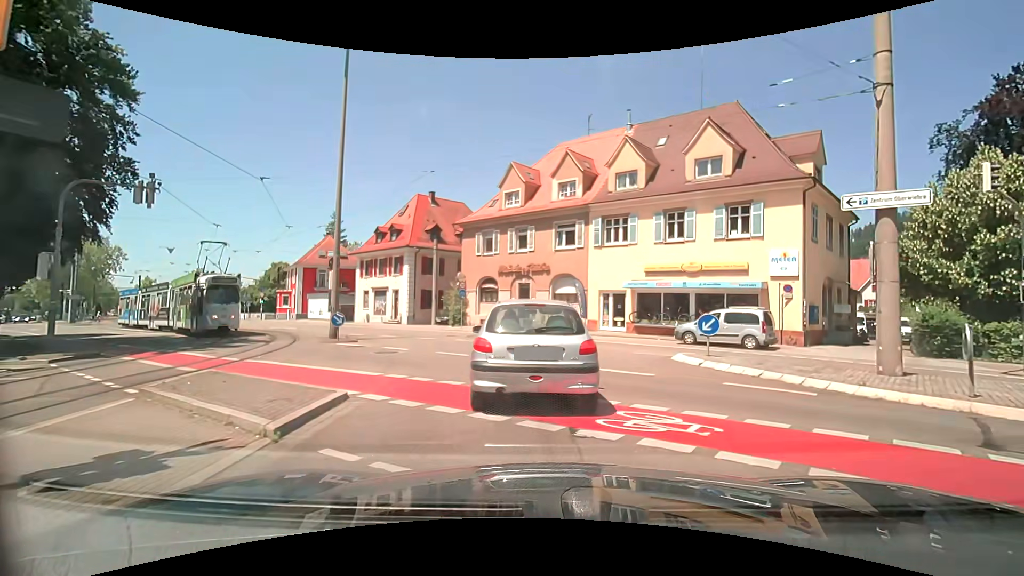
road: tertiary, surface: asphalt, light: Day
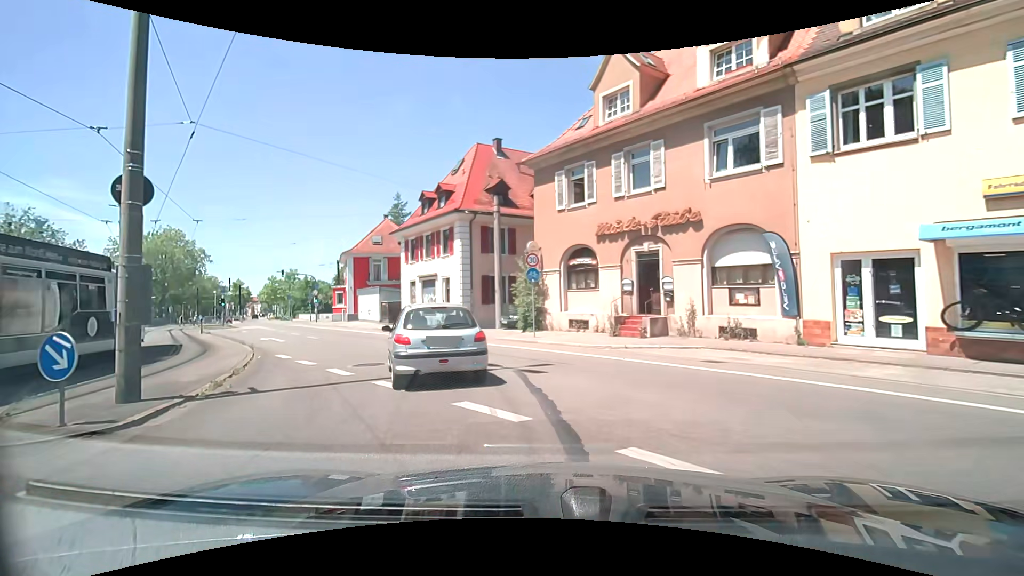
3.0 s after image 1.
(-1.0, +16.3) m; -11°
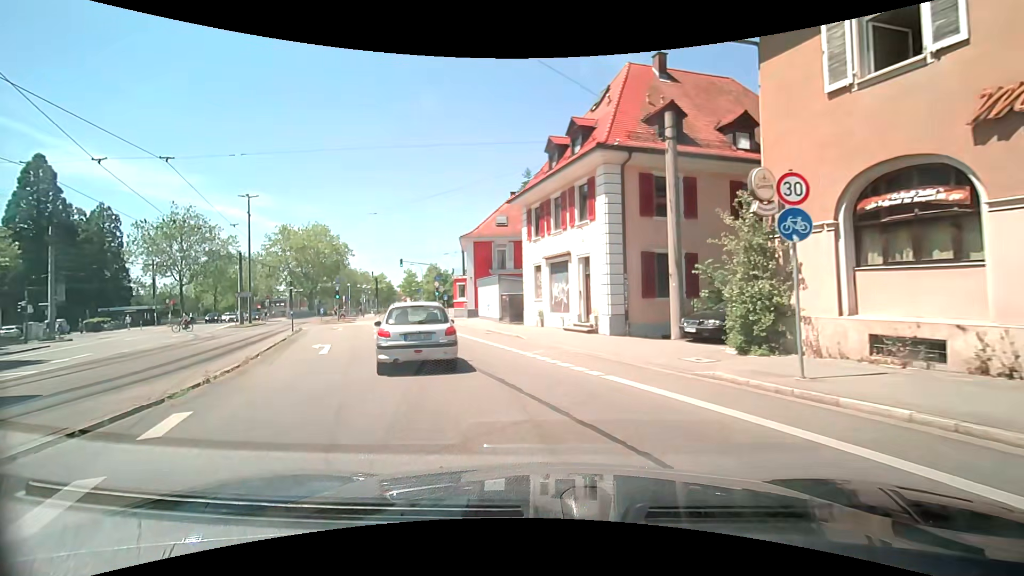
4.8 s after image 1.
(-1.5, +11.2) m; -15°
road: secondary
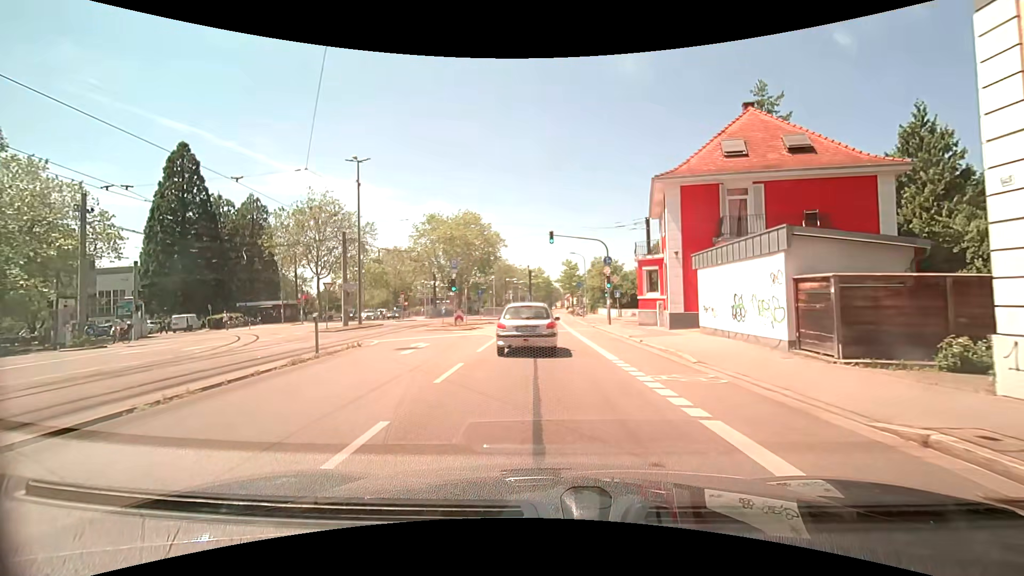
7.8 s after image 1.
(-4.3, +19.1) m; -18°
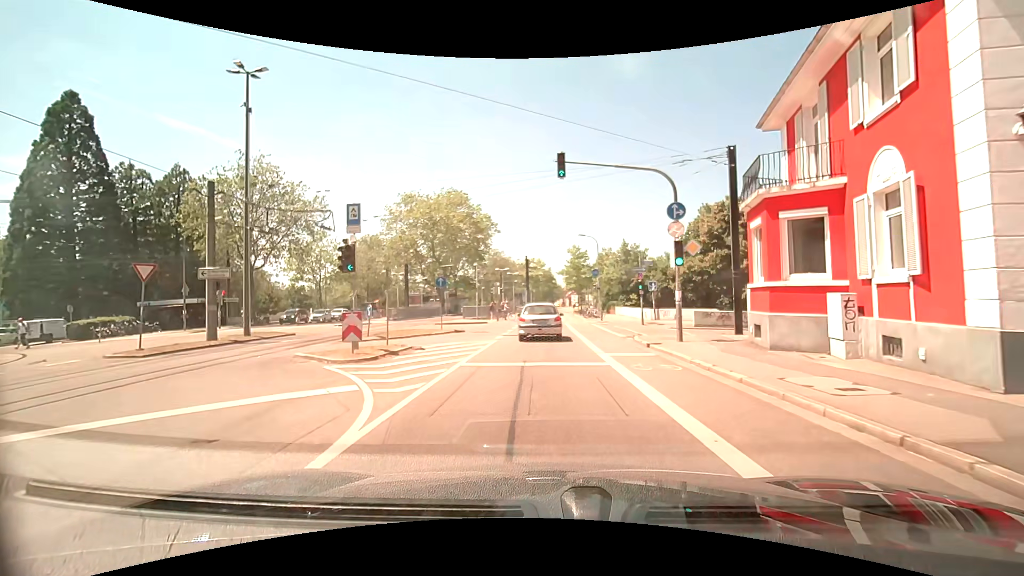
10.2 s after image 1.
(-0.4, +16.7) m; -1°
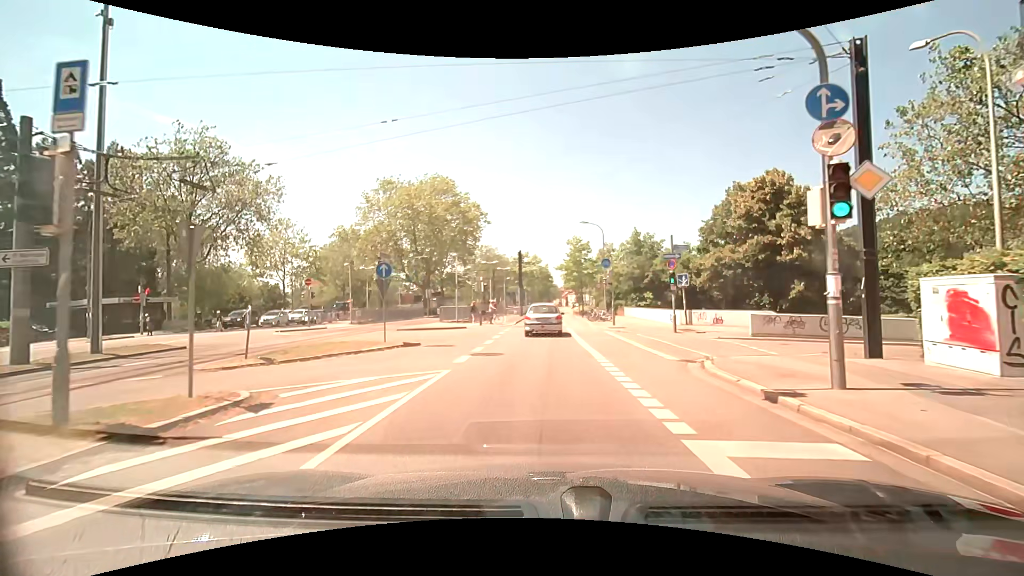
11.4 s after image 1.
(+0.1, +8.8) m; +1°
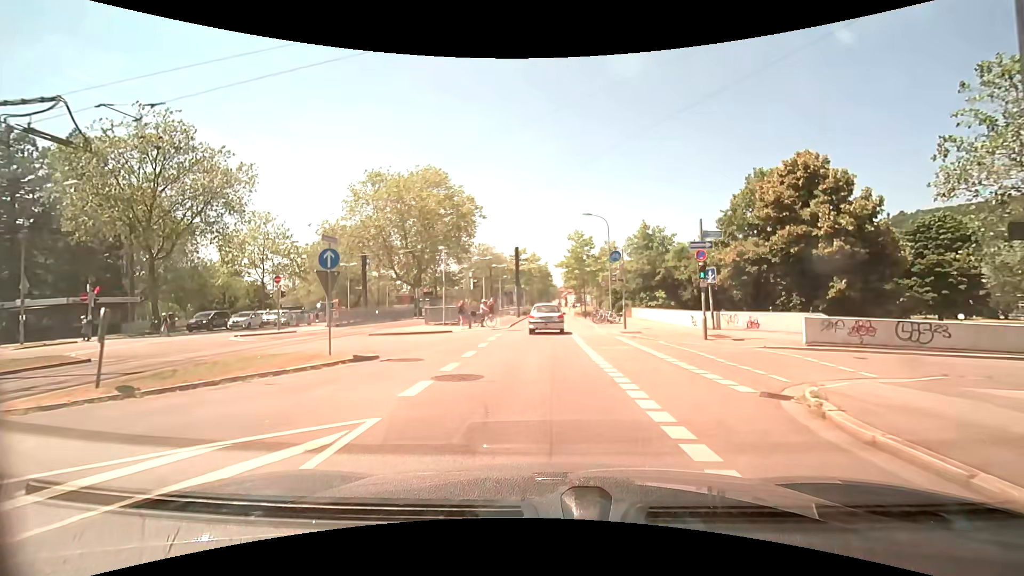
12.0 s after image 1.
(0.0, +4.4) m; 0°
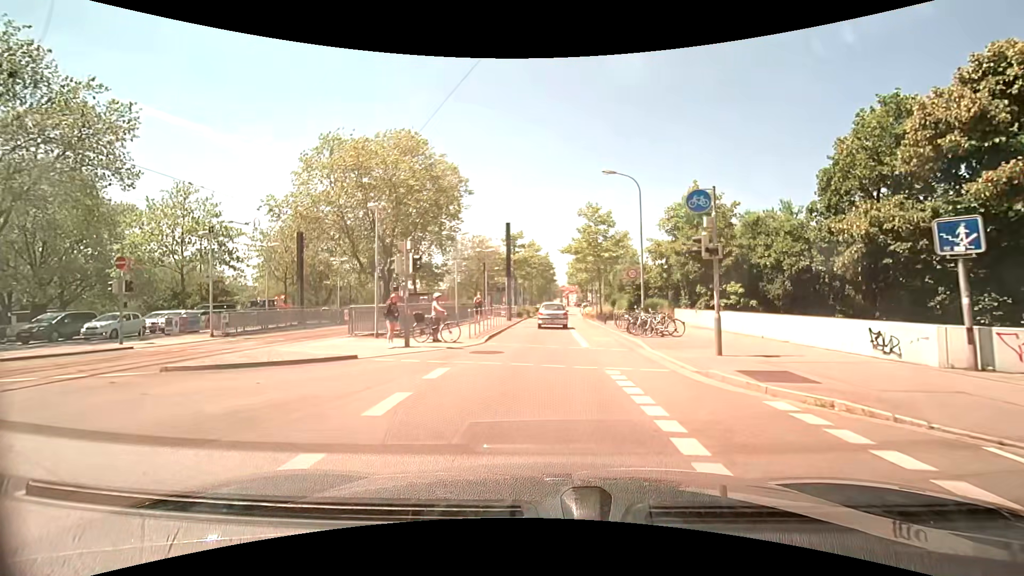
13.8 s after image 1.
(0.0, +13.4) m; 0°
(0, +10) (0, +20) (0, +30) (0, +40) (+1, +50) (+1, +60) (+2, +70) (+2, +80) (+3, +90) (+4, +100) m
